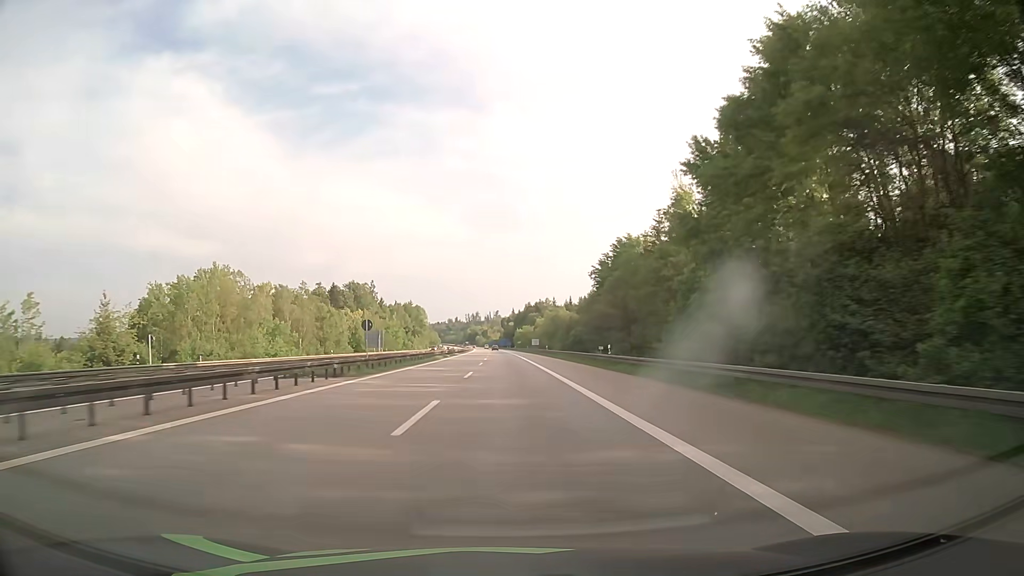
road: motorway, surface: asphalt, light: Day
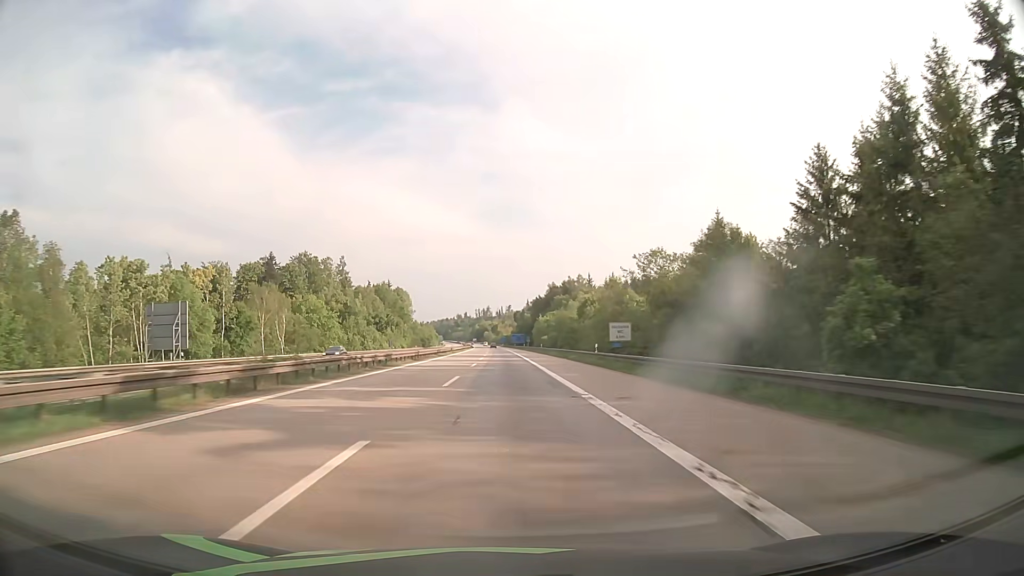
(-0.9, +97.3) m; -1°
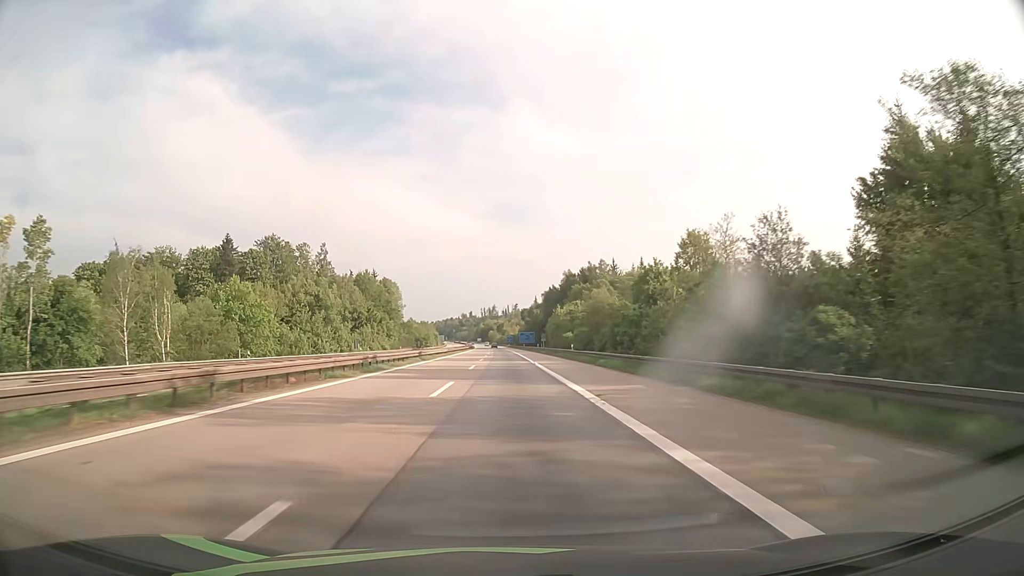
(-0.2, +39.4) m; 0°
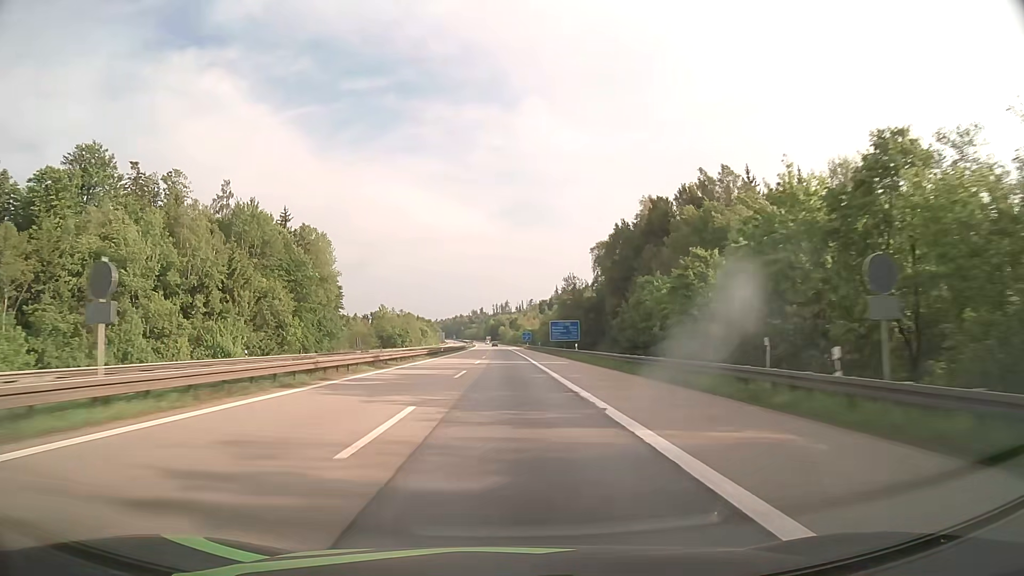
(-0.7, +99.6) m; -1°
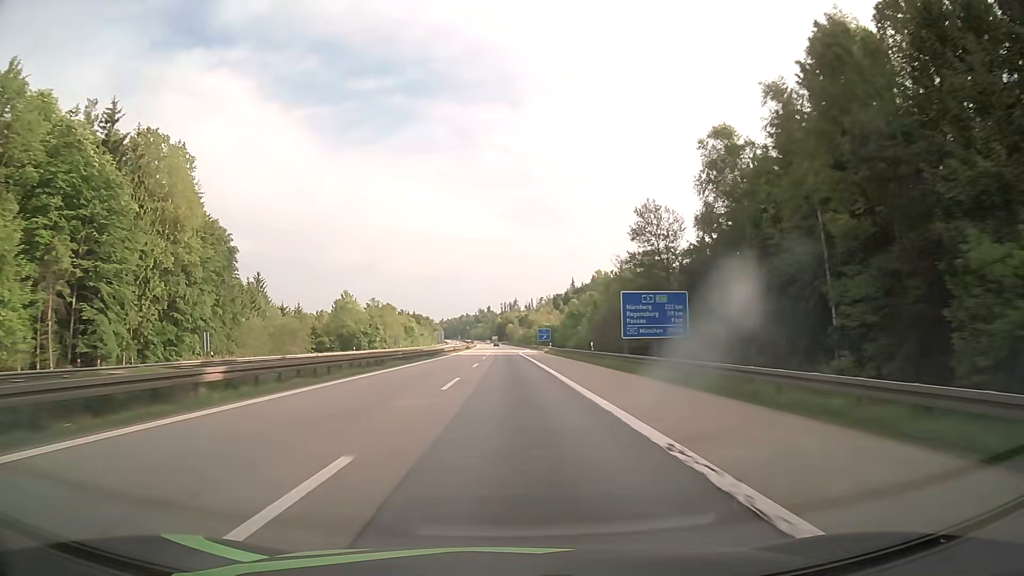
(-0.3, +60.3) m; -1°
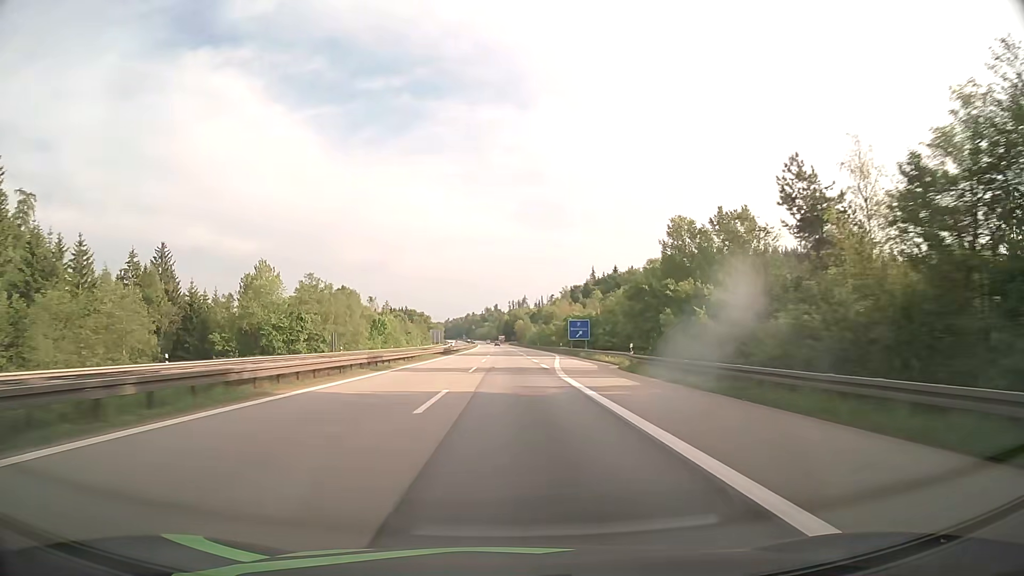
(-0.4, +60.7) m; -1°
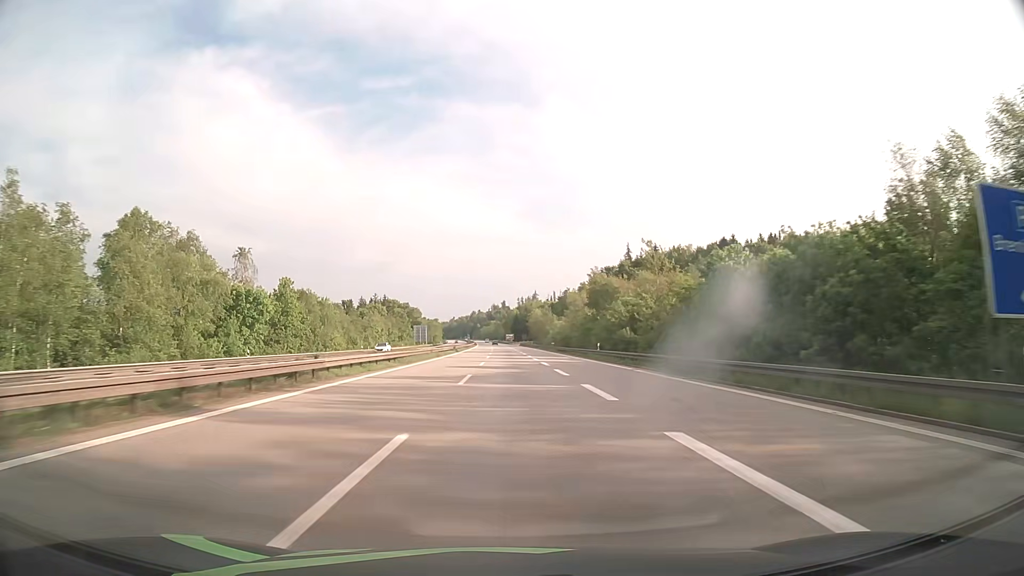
(-0.6, +81.4) m; -1°
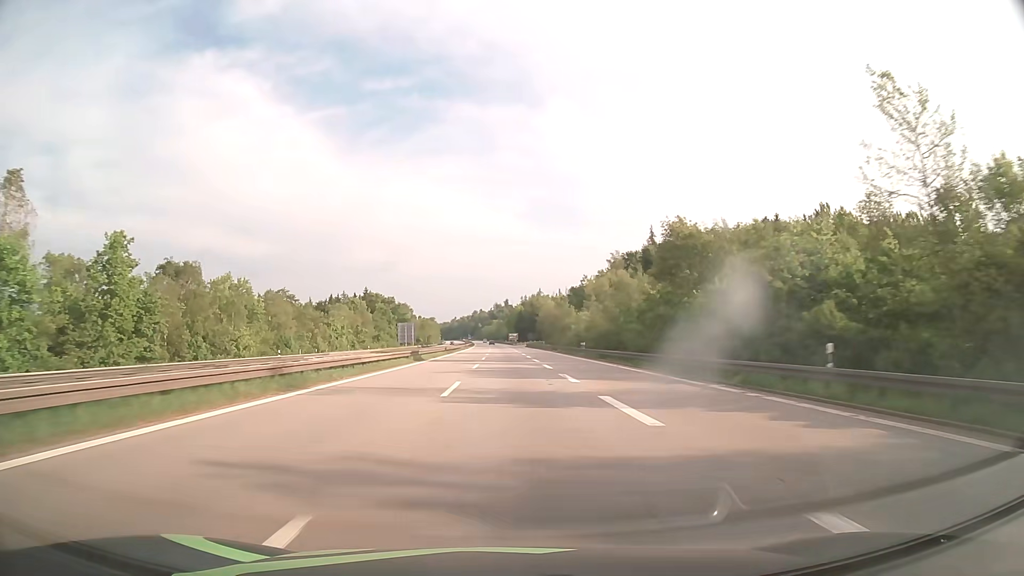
(-0.1, +40.9) m; 0°
(0, +10) (0, +20) (0, +30) (0, +40) (0, +50) (-1, +60) (-1, +70) (-1, +80) (-1, +90) (-1, +100) m
